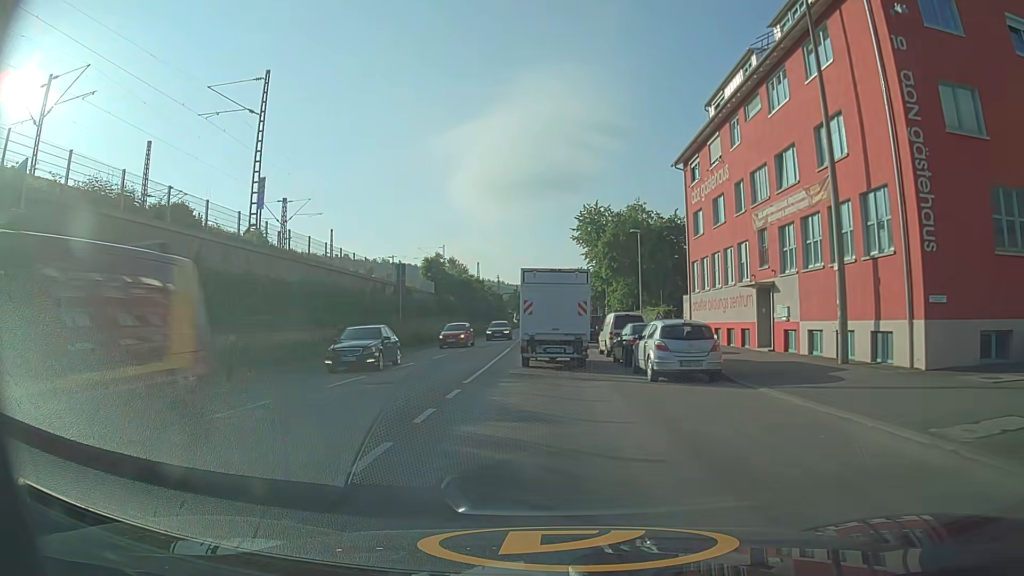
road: secondary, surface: asphalt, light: Day
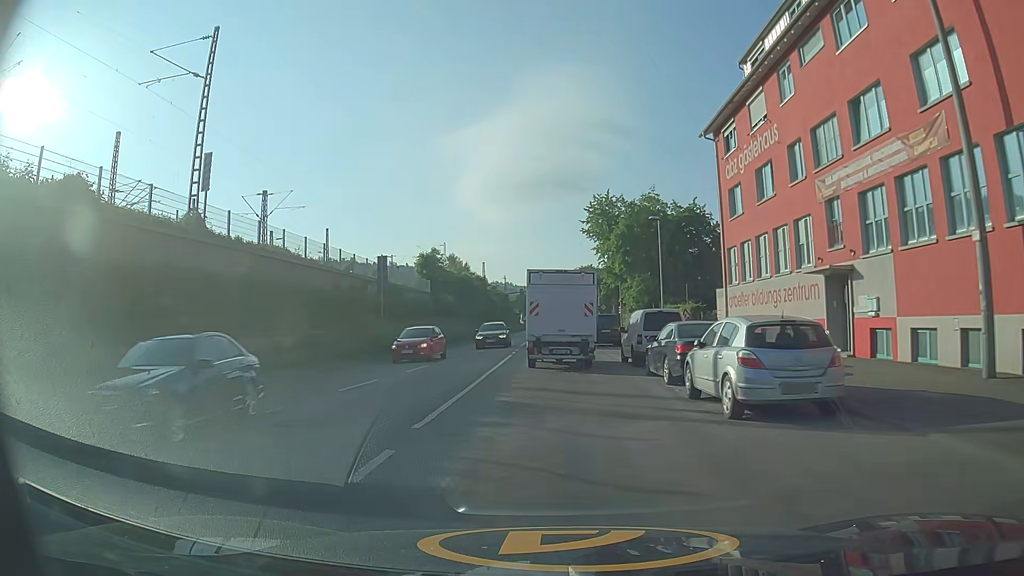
(0.0, +6.4) m; -1°
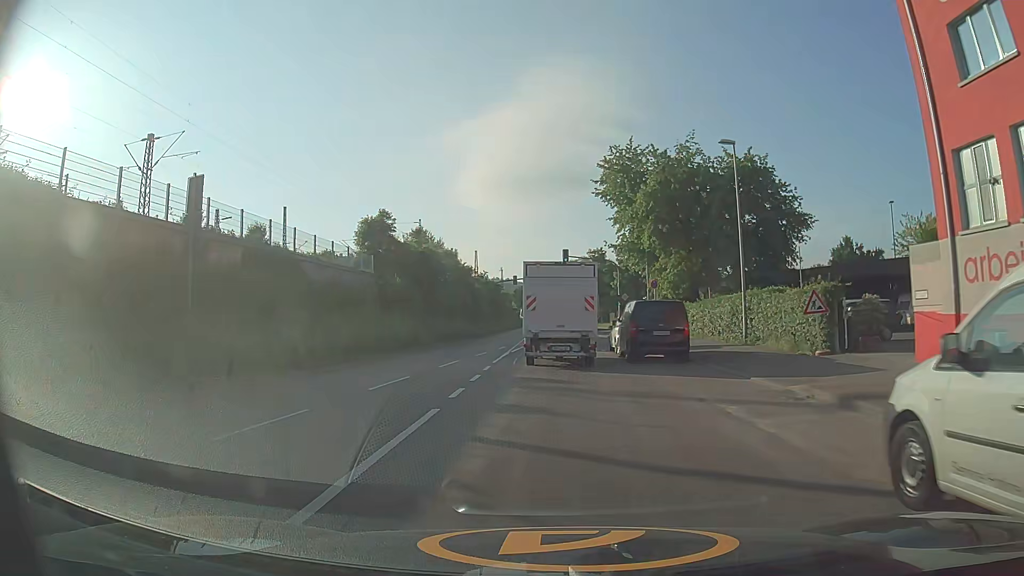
(0.0, +19.5) m; +1°
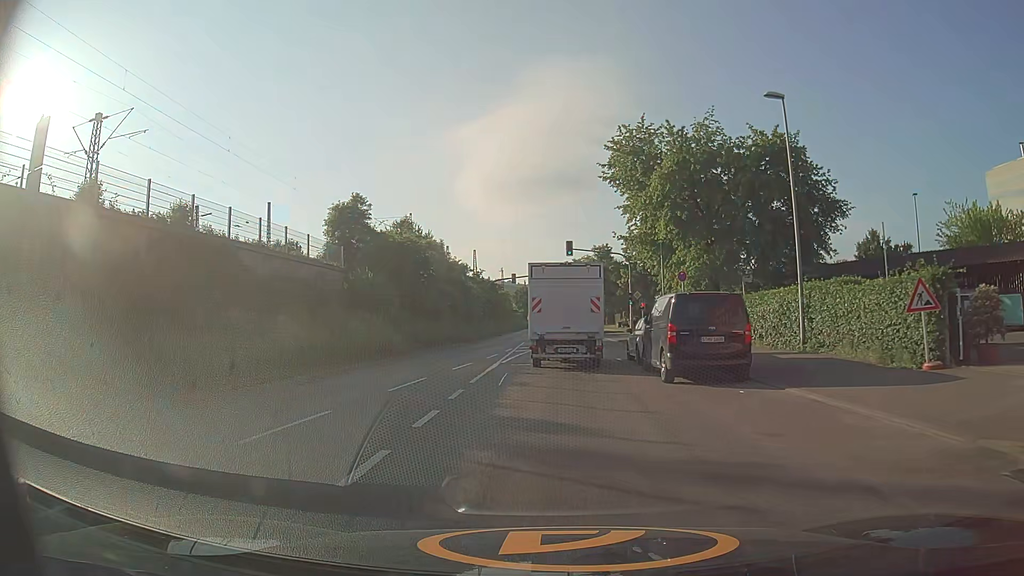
(-0.1, +6.2) m; -1°
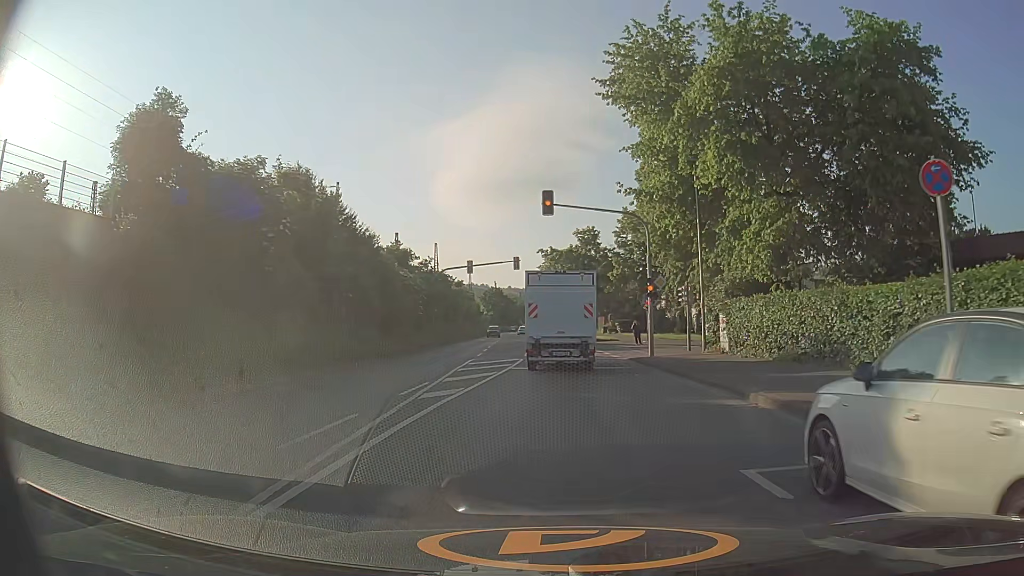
(+0.2, +18.1) m; +2°
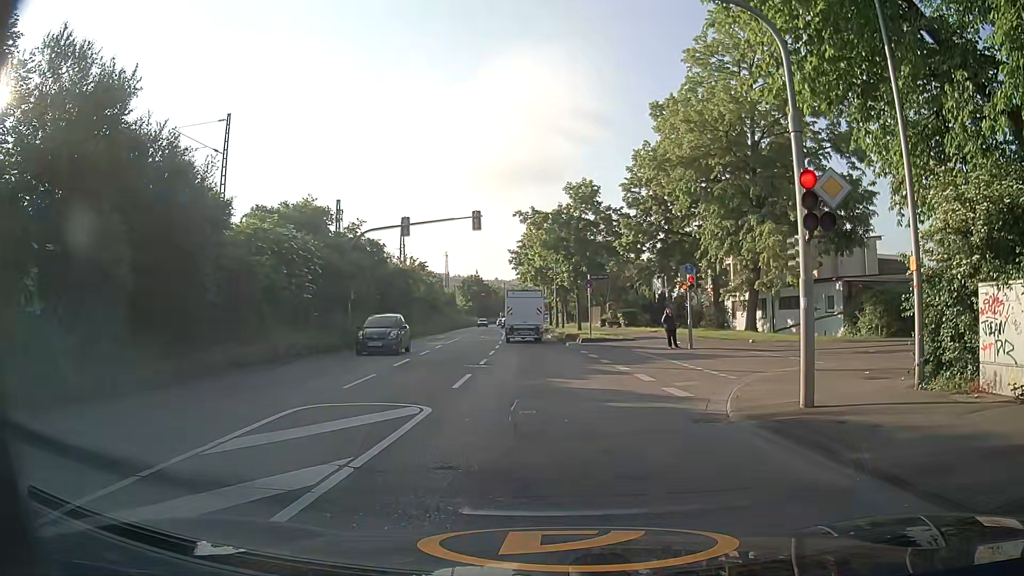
(+0.3, +17.1) m; +2°
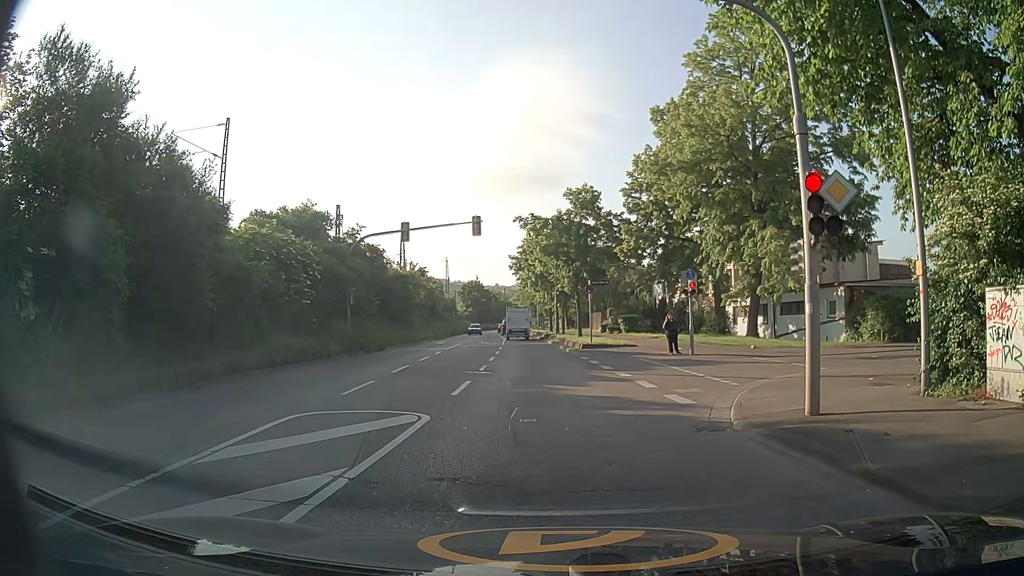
(0.0, +0.3) m; 0°
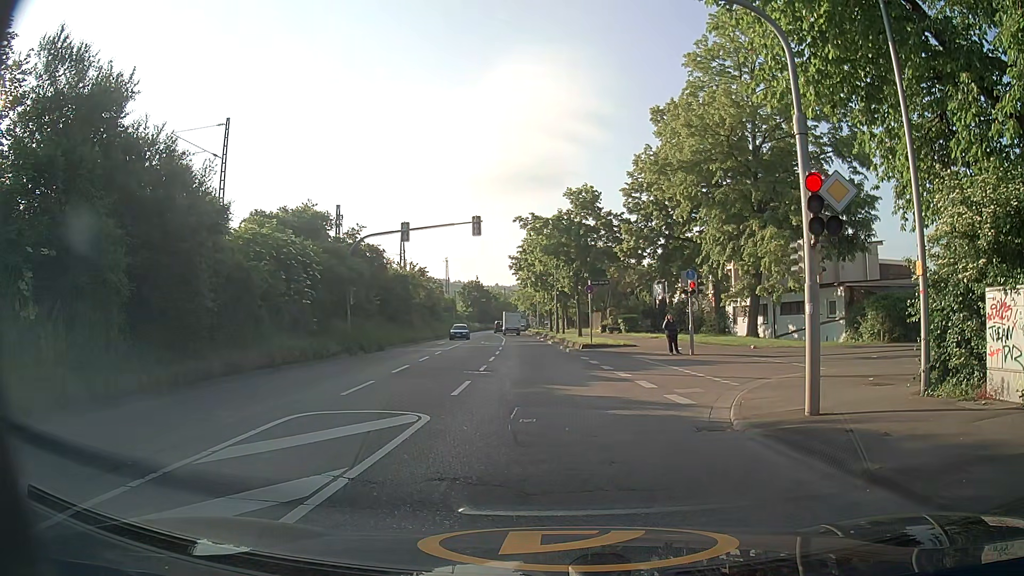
(0.0, 0.0) m; 0°
(0, +10) (-1, +20) (-2, +30) (-2, +40) (-3, +50) (-4, +60) (-5, +70) (-5, +80) (-7, +90) (-8, +100) m
